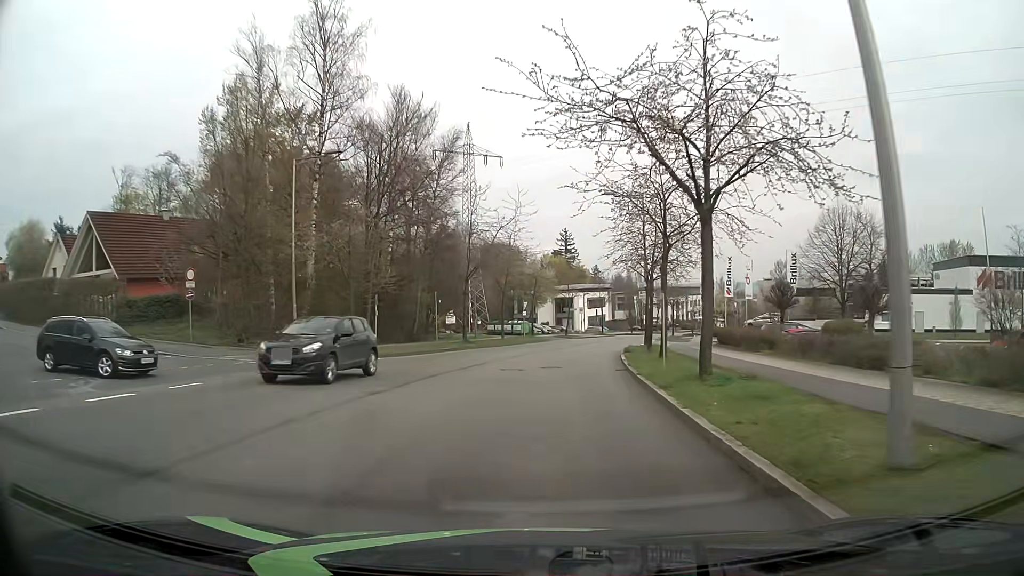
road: residential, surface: asphalt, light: Day
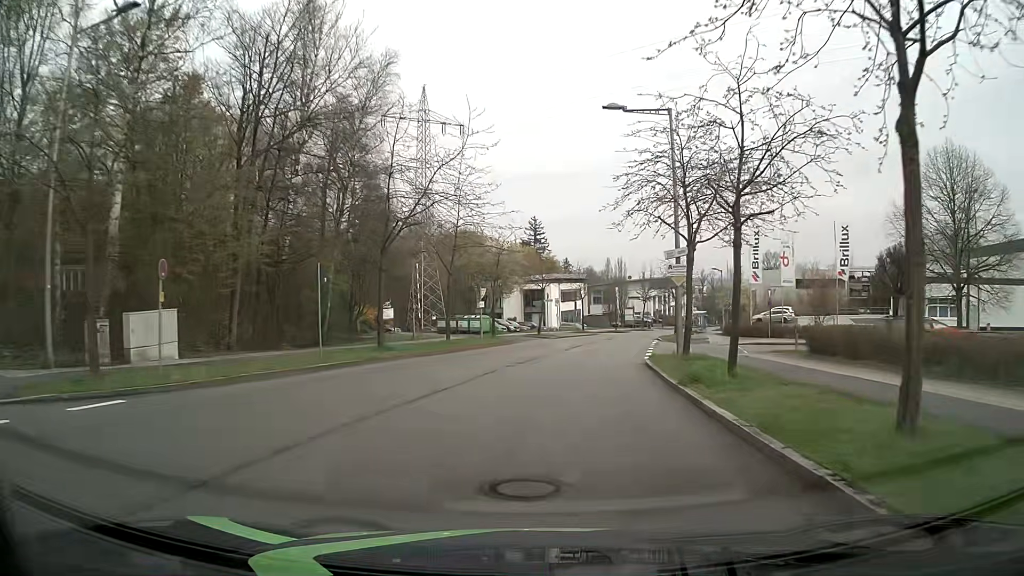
(+0.2, +15.9) m; +2°
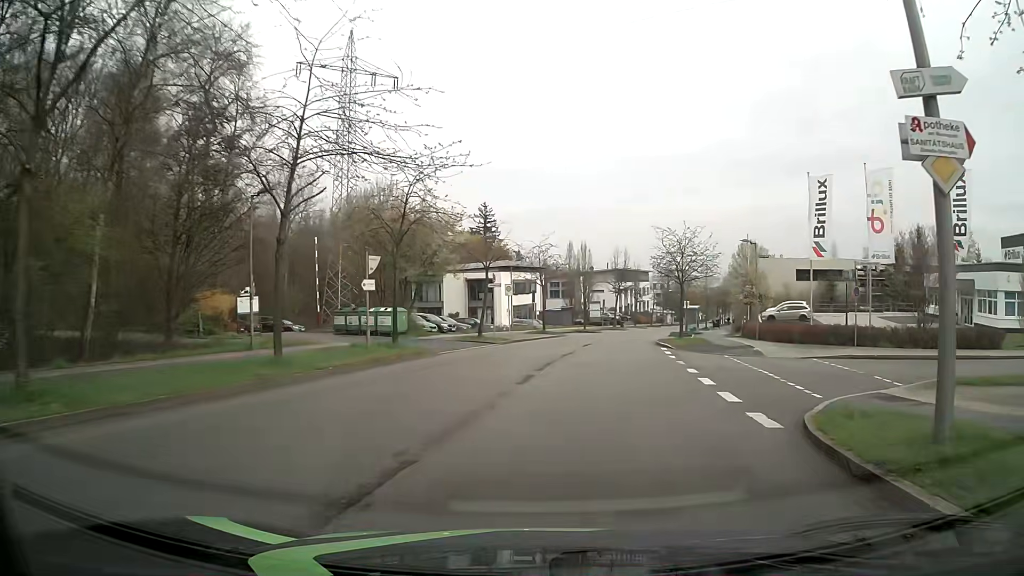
(+0.6, +17.8) m; +5°
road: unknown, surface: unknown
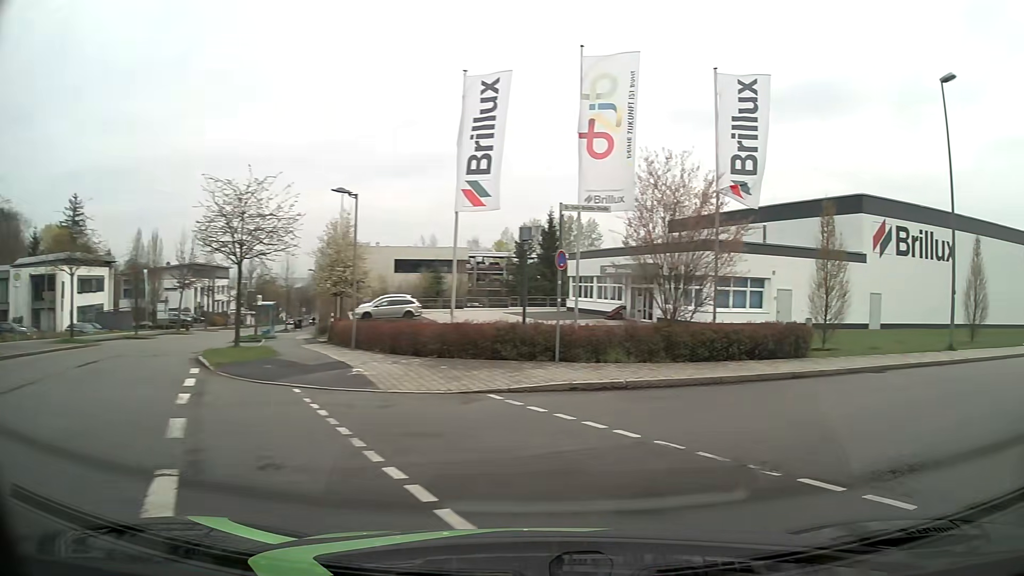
(+2.9, +13.1) m; +34°
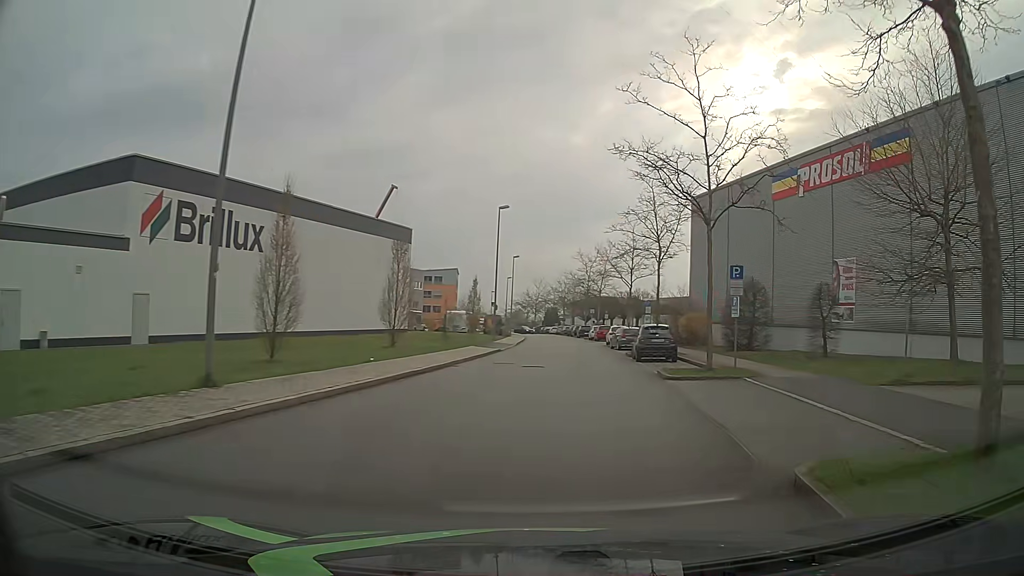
(+7.5, +10.9) m; +59°
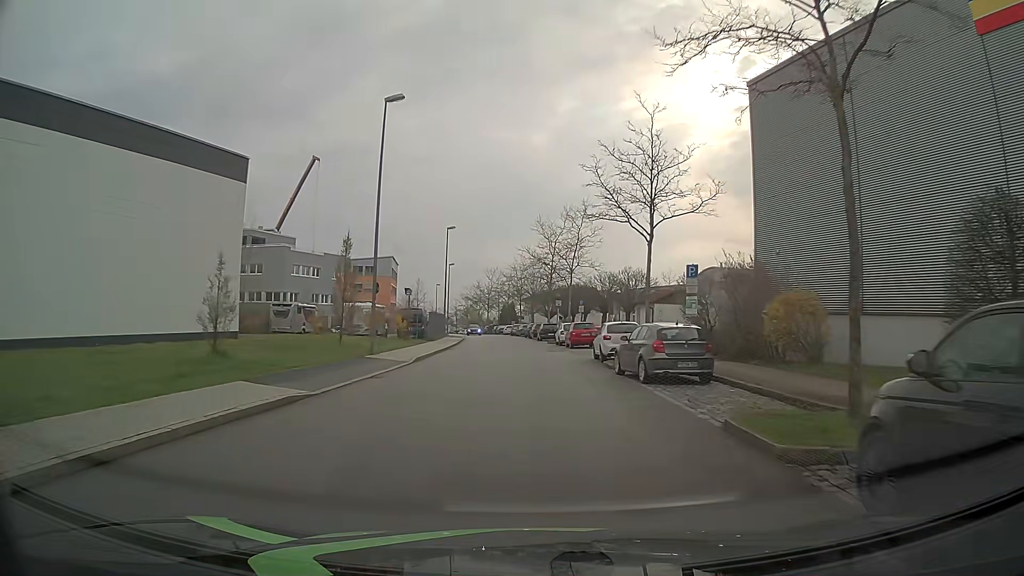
(+1.7, +25.7) m; +4°
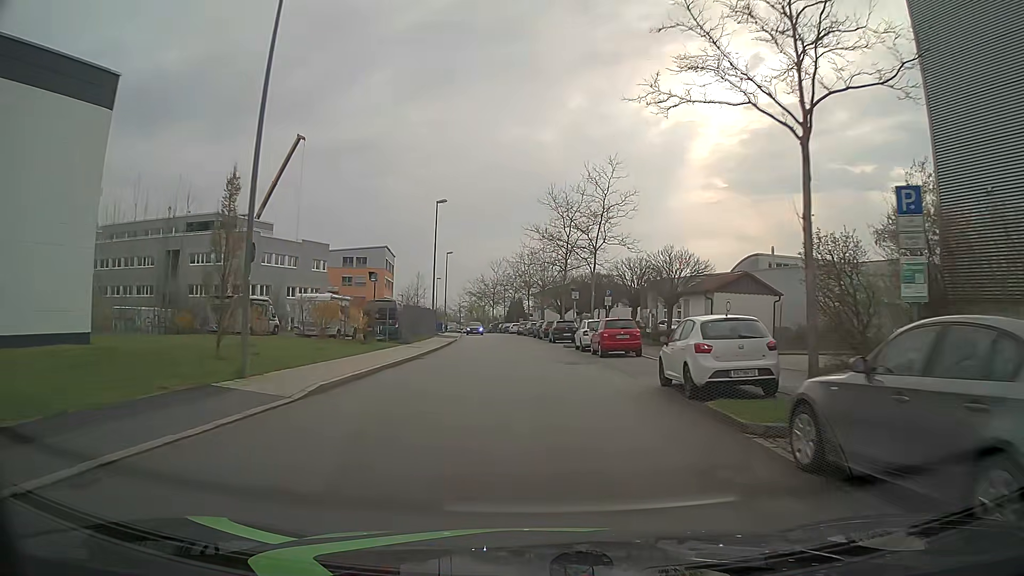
(-0.3, +12.7) m; -1°
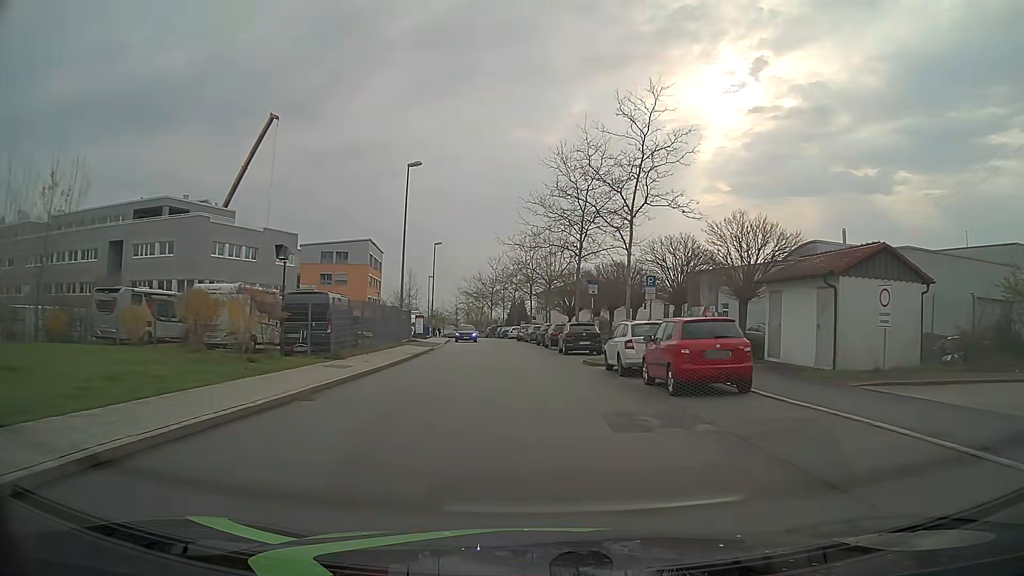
(-0.6, +13.0) m; -5°
